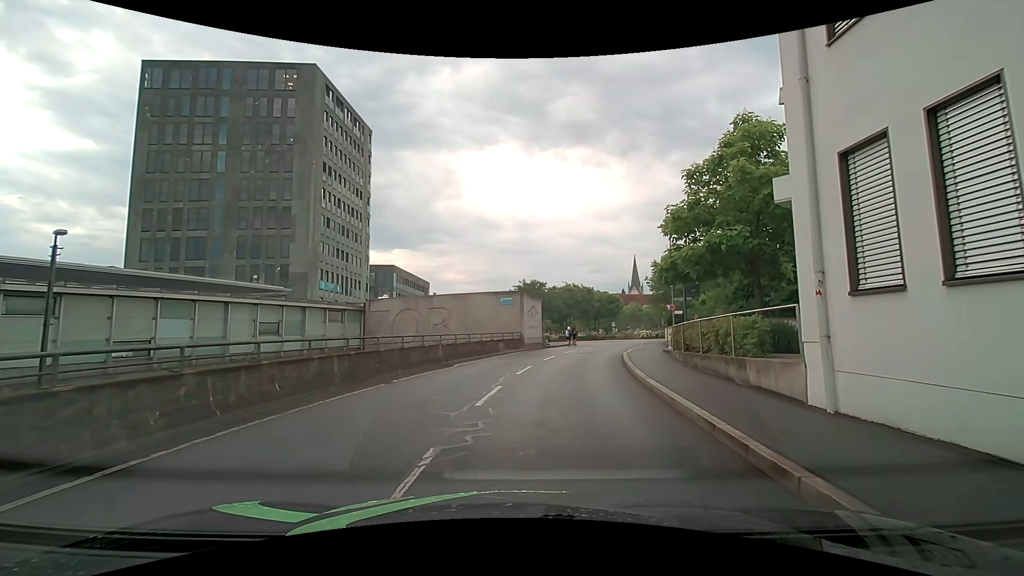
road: residential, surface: asphalt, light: Day
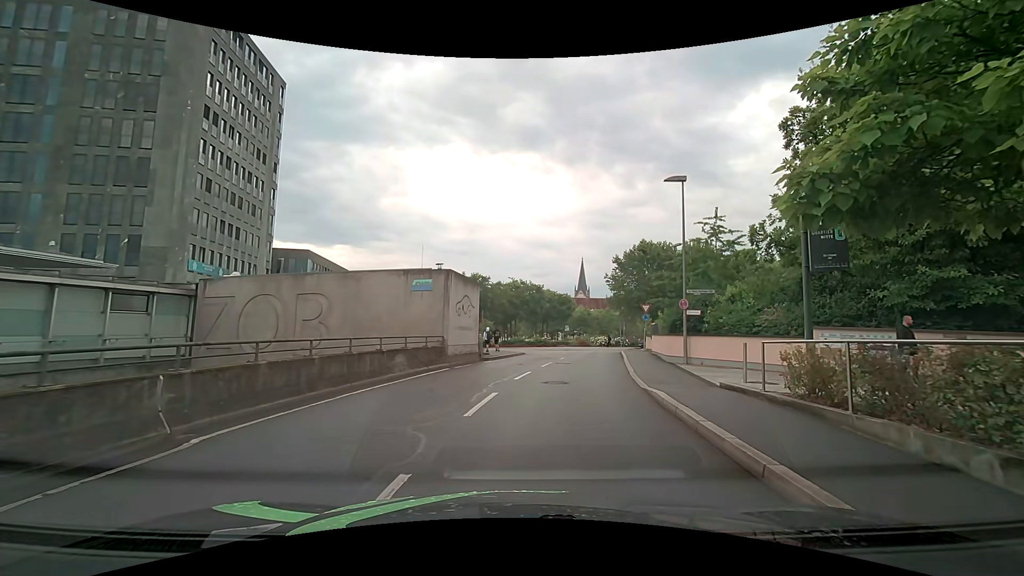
(+0.9, +13.0) m; +8°
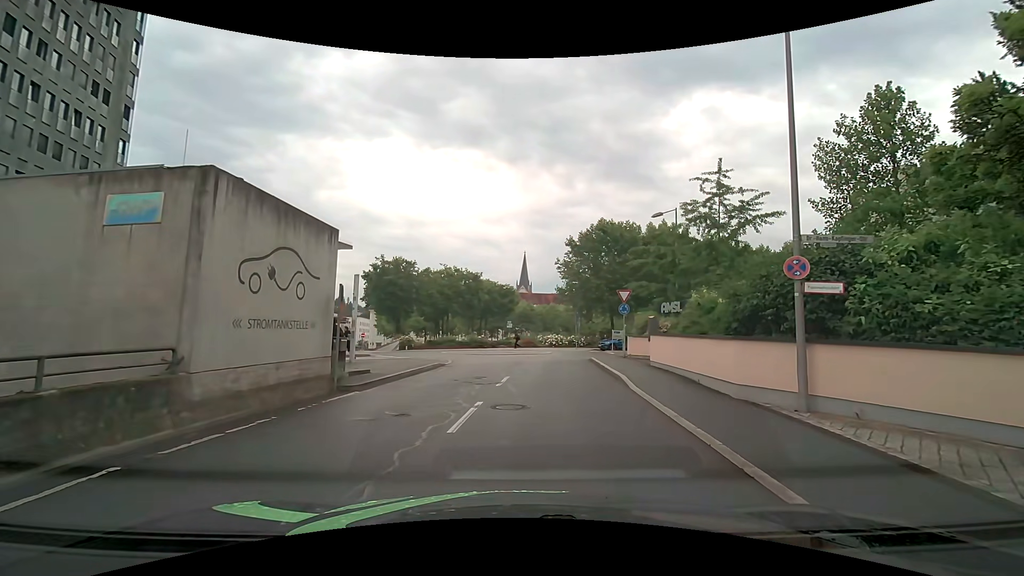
(+1.0, +12.9) m; +8°
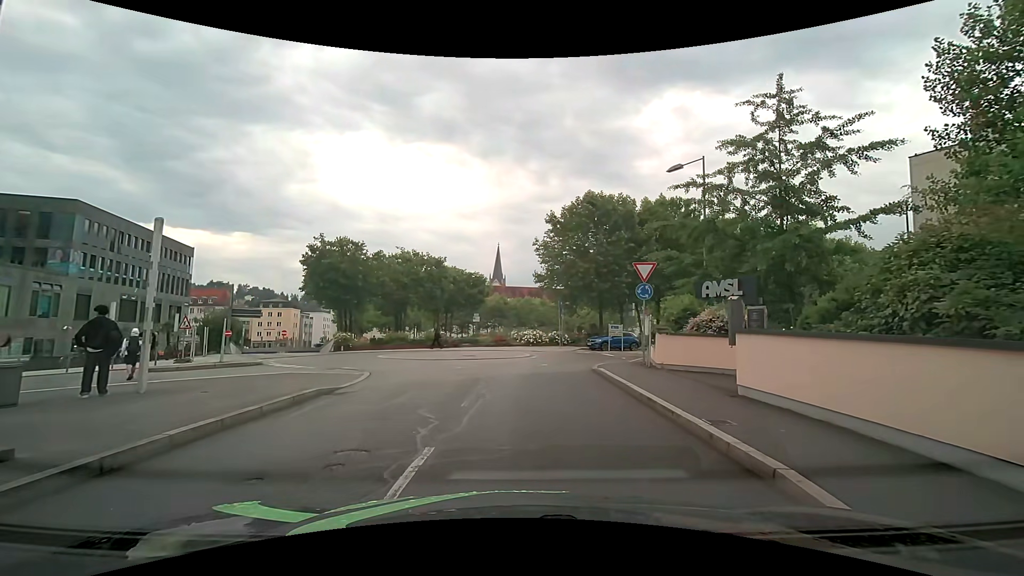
(+0.2, +9.8) m; +2°
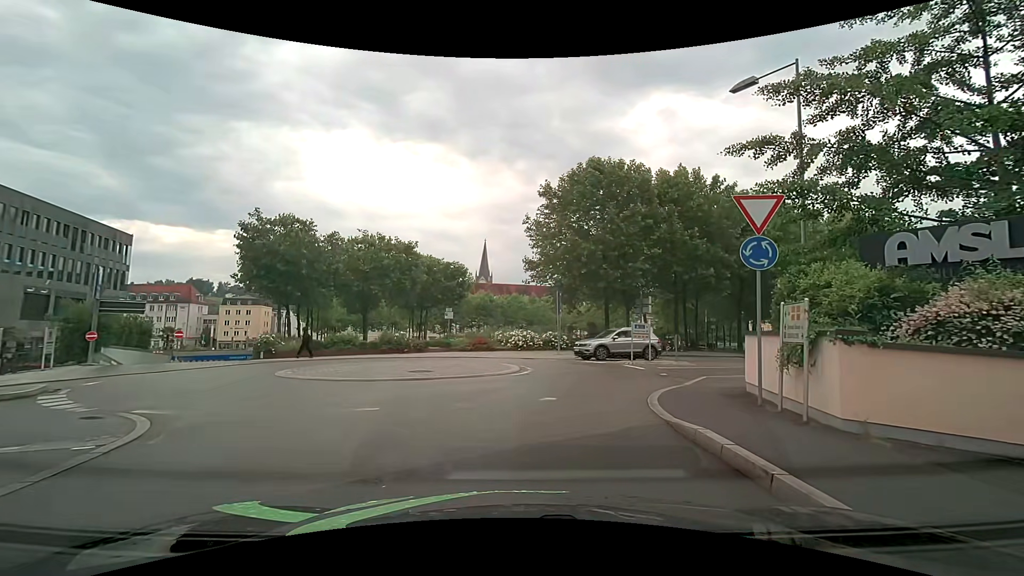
(+0.2, +9.2) m; +1°
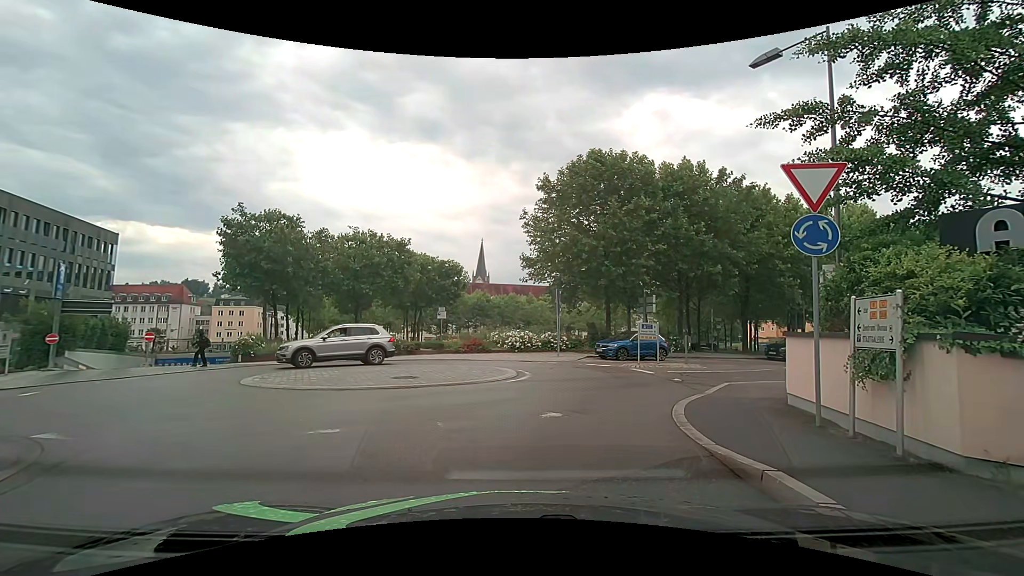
(0.0, +1.6) m; +1°
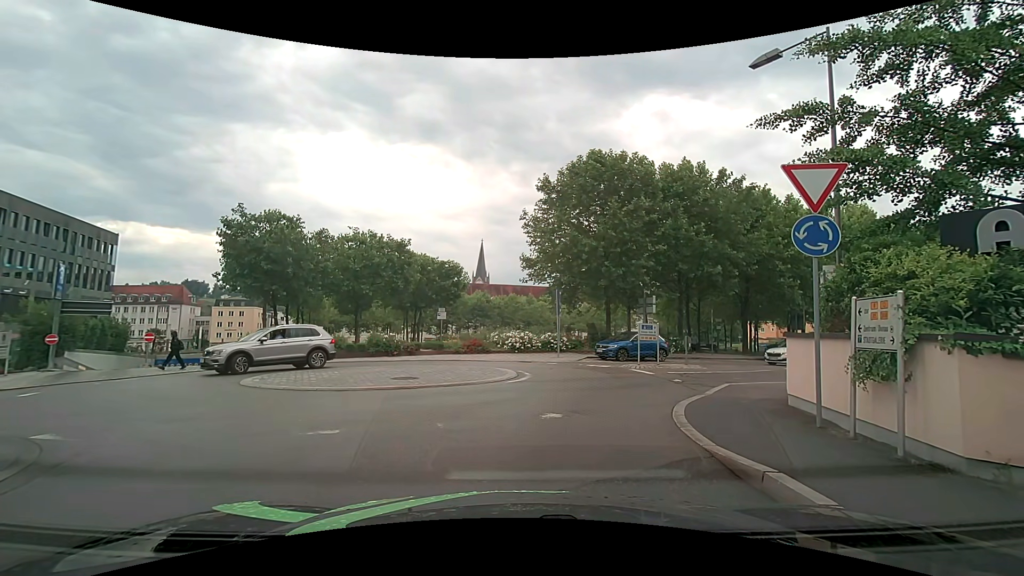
(0.0, 0.0) m; 0°
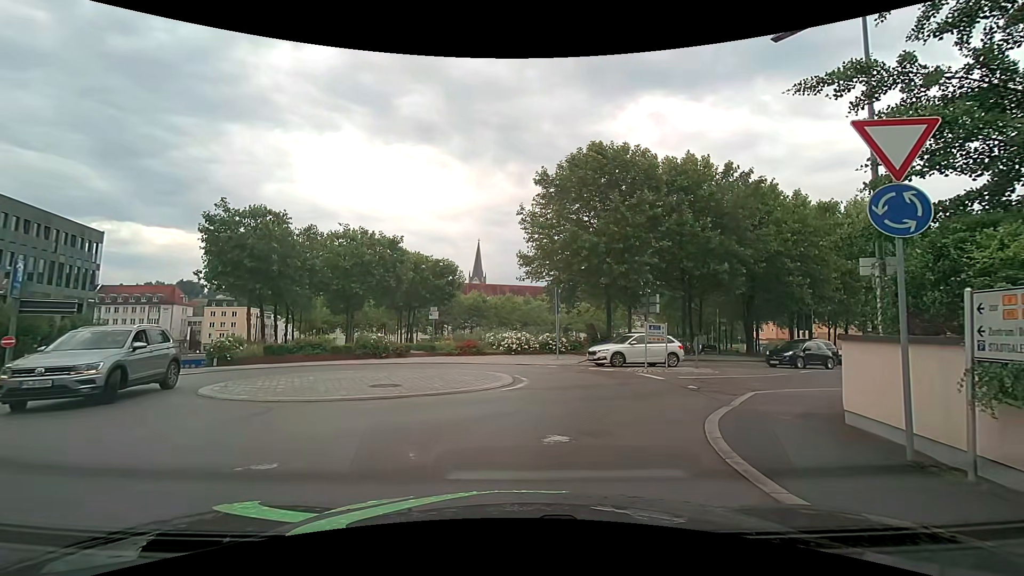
(0.0, +1.7) m; 0°
(0, +10) (+6, +18) (+15, +22) (+24, +26) (+34, +29) (+43, +32) (+53, +33) (+63, +33) (+73, +31) (+83, +28) m
